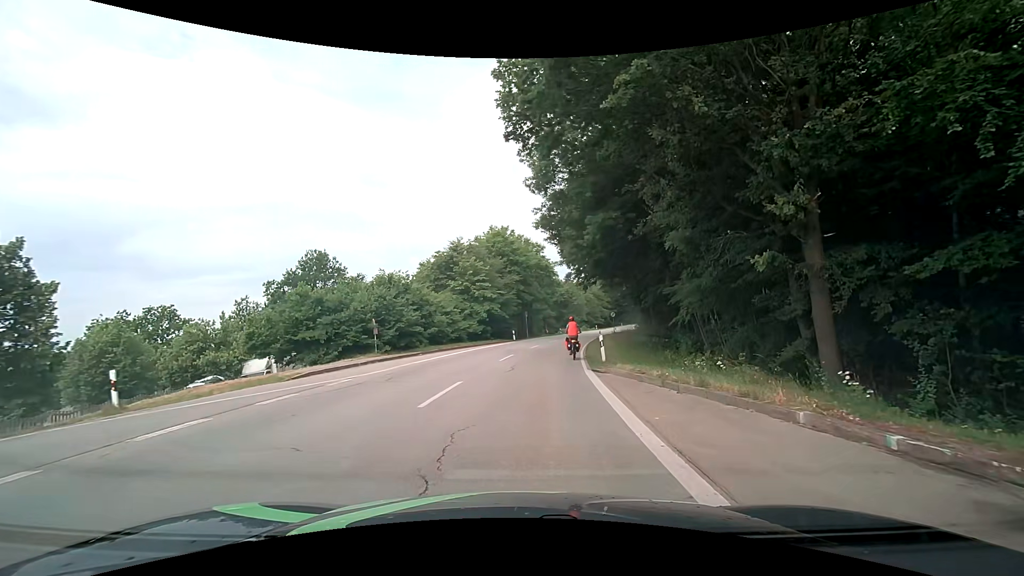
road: secondary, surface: asphalt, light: Day
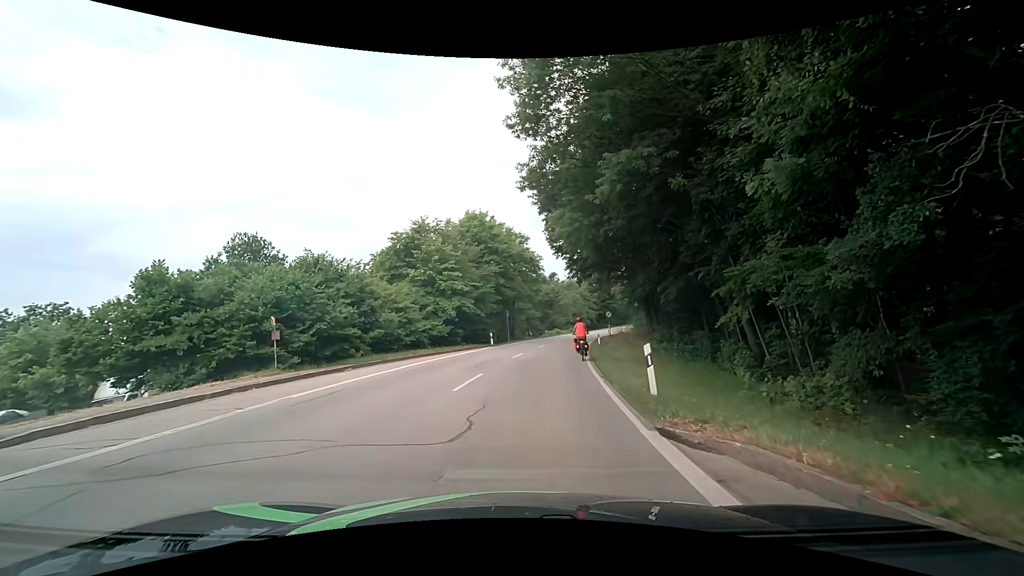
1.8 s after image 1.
(+0.1, +9.6) m; +3°
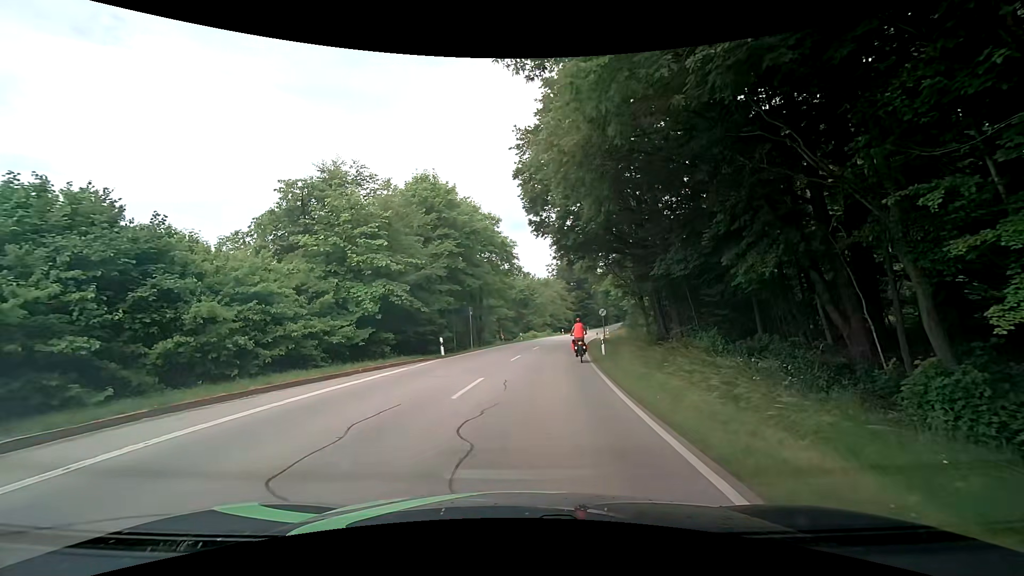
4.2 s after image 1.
(+0.2, +12.9) m; +3°
